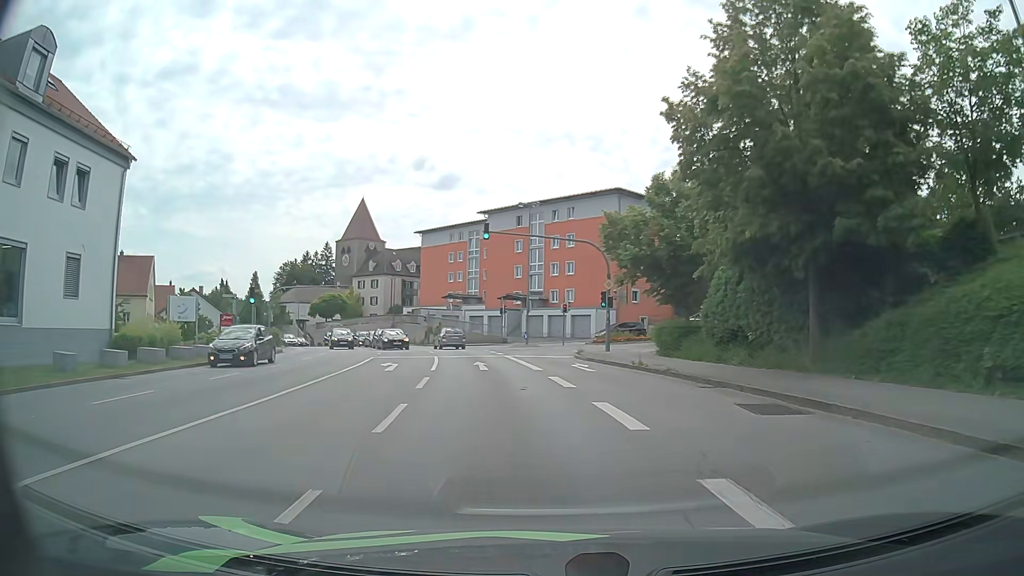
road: tertiary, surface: asphalt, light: Day
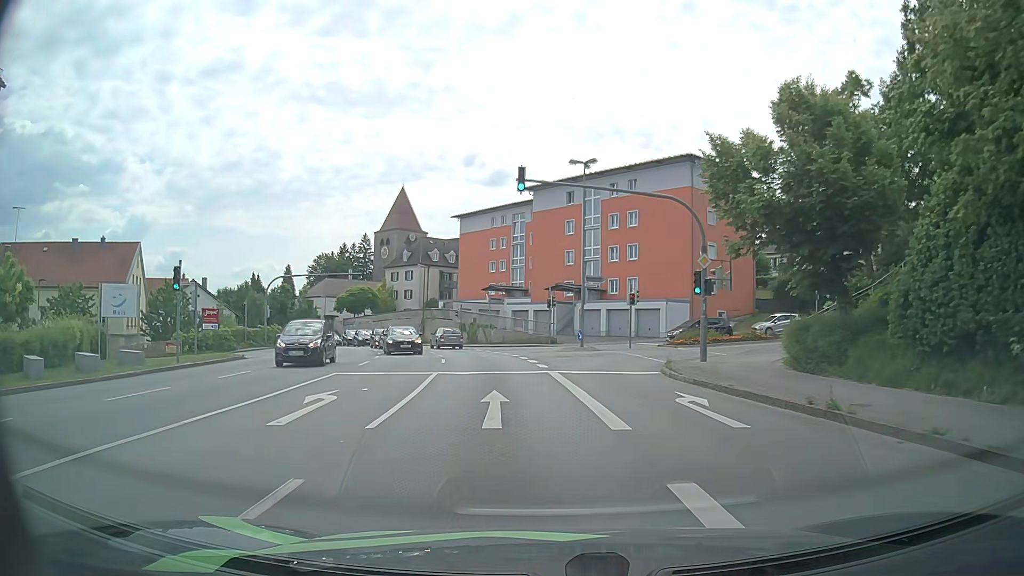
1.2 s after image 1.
(-0.3, +11.8) m; -4°
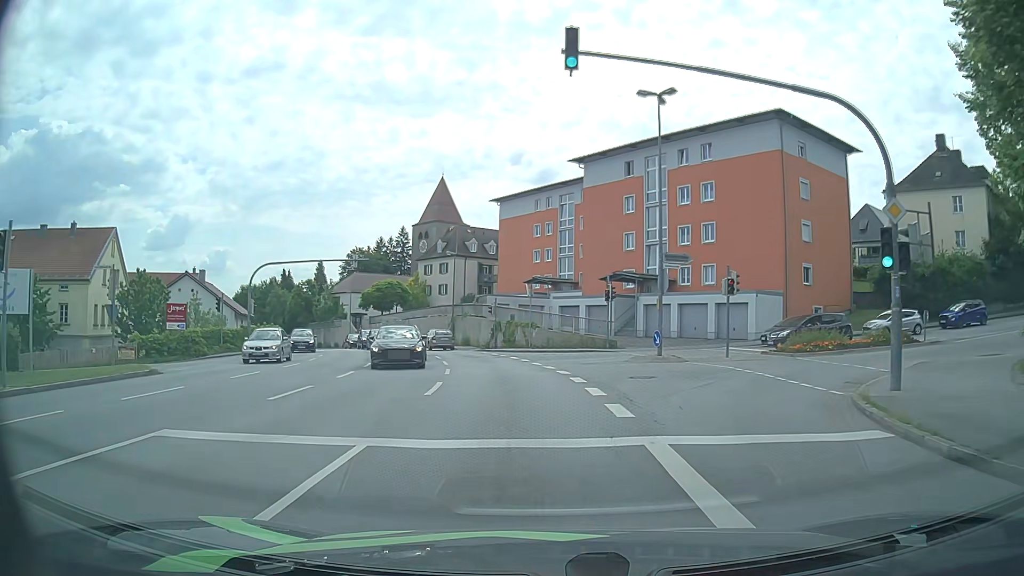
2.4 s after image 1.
(-0.3, +11.1) m; -3°
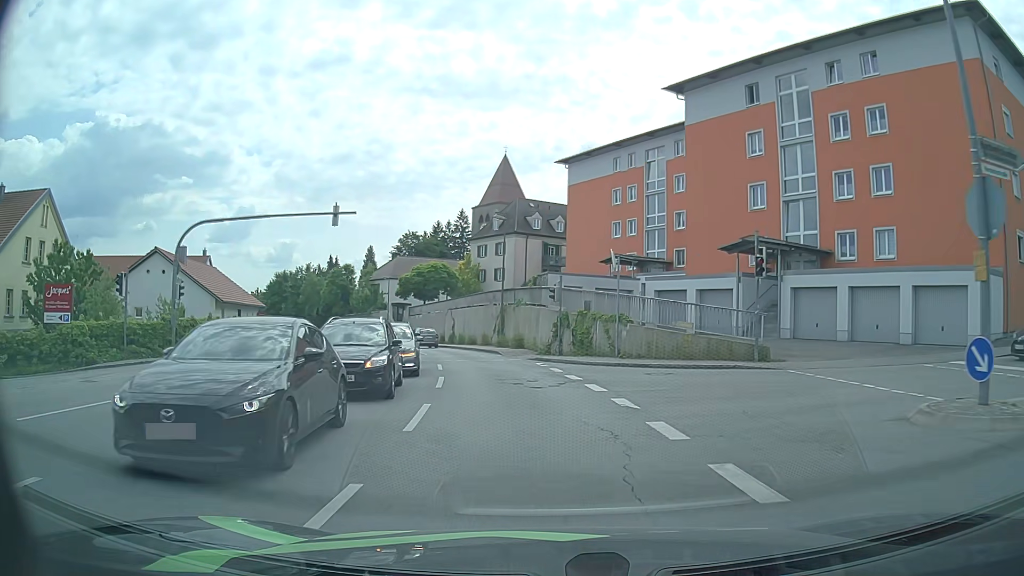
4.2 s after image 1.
(-1.1, +16.4) m; -7°
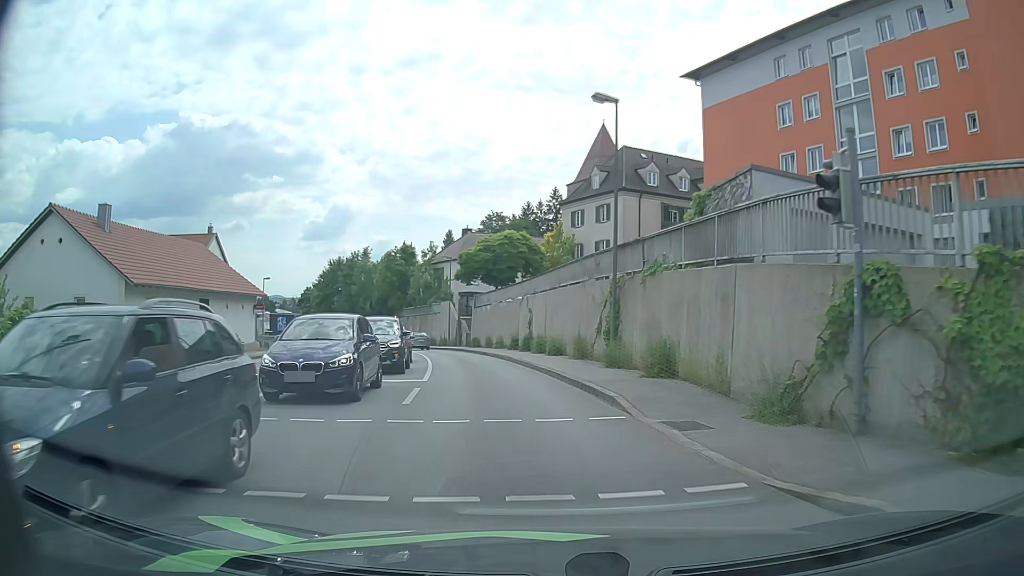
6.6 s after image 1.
(-1.5, +21.6) m; -8°
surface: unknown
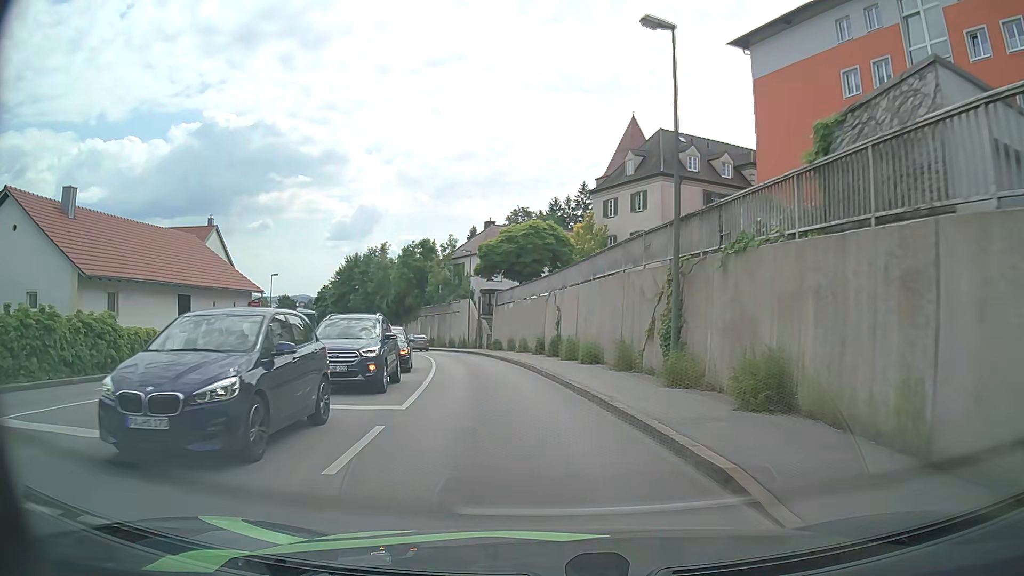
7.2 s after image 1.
(-0.1, +5.4) m; -2°
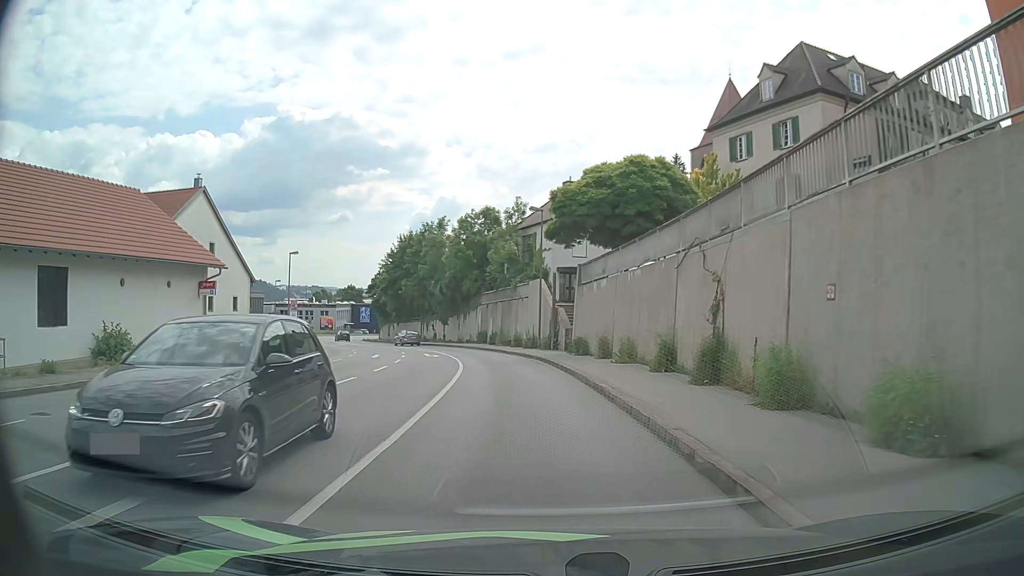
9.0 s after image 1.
(-1.1, +16.1) m; -7°
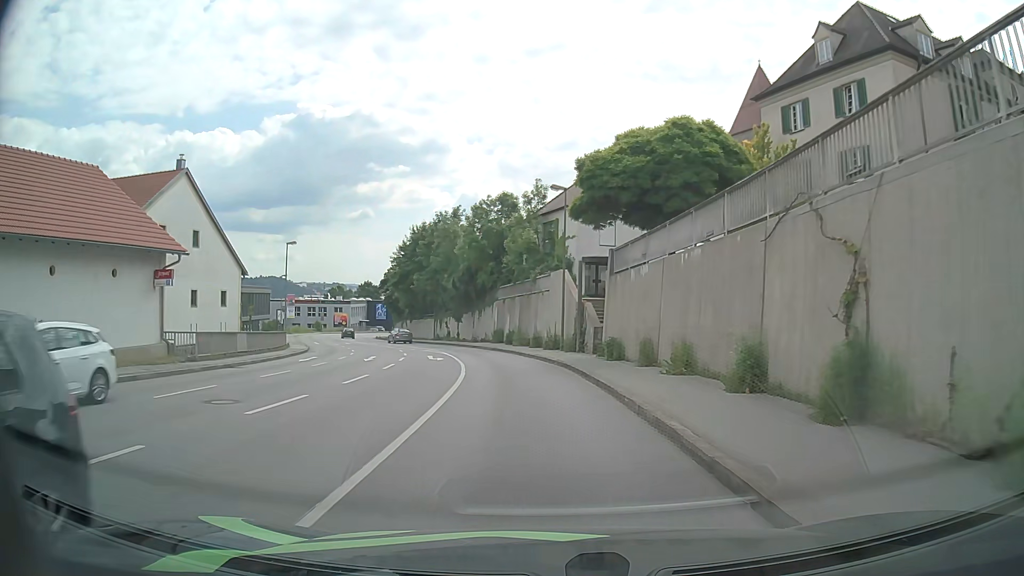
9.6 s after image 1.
(0.0, +5.4) m; -1°
(0, +10) (-1, +20) (-3, +30) (-5, +40) (-8, +49) (-12, +58) (-15, +68) (-19, +77) (-23, +86) (-26, +96) m
